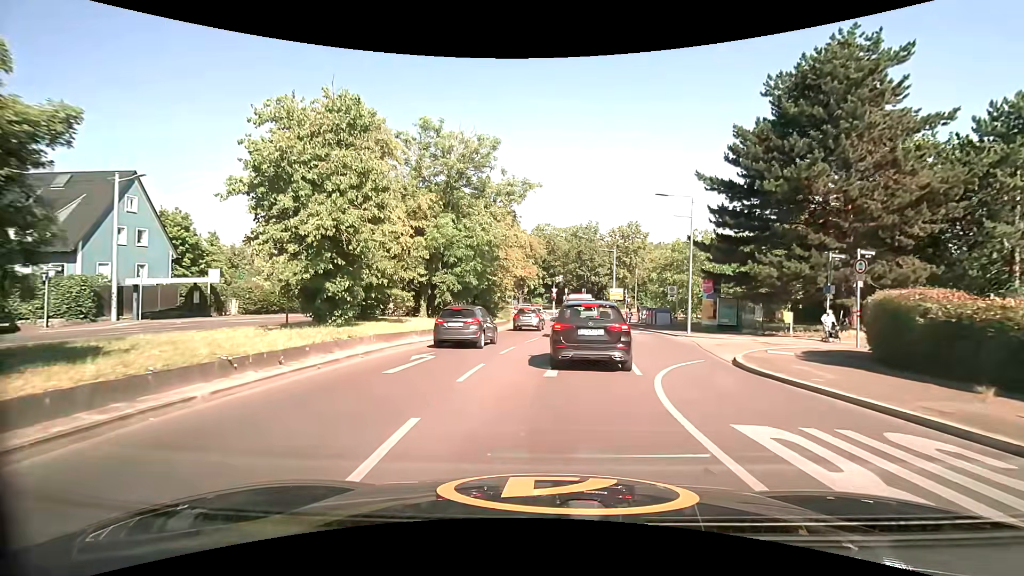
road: secondary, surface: asphalt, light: Day
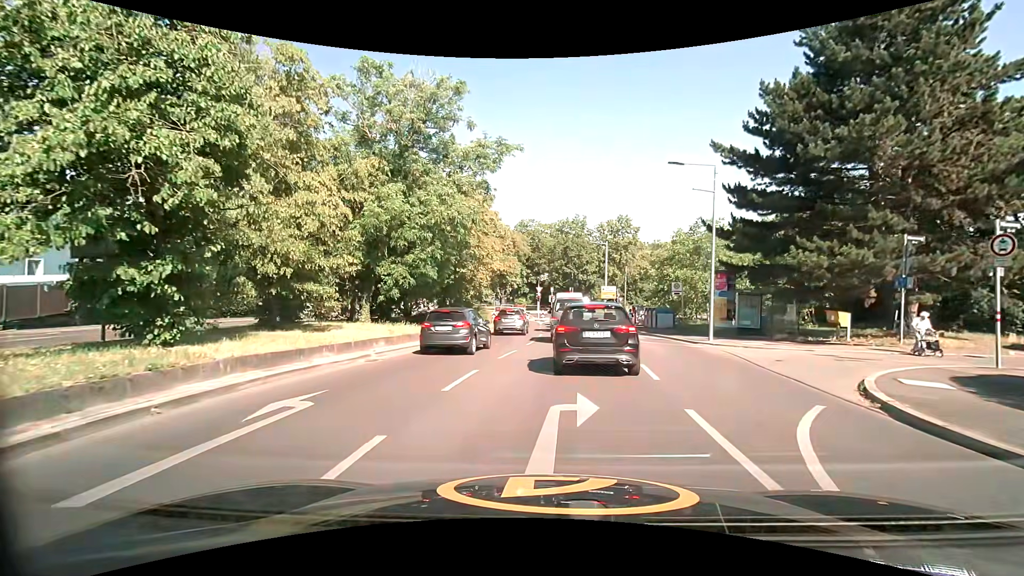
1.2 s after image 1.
(+0.1, +6.5) m; +2°
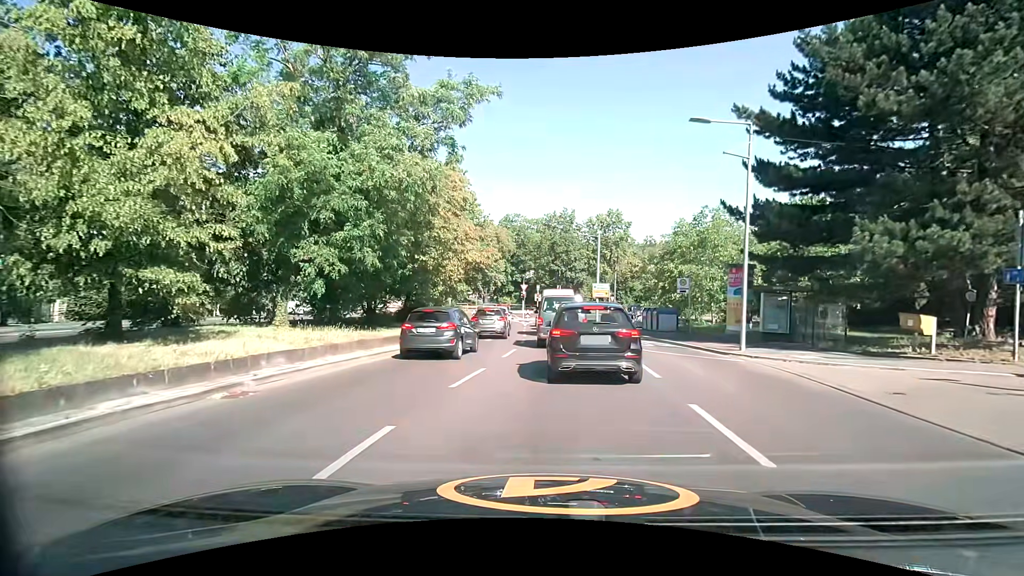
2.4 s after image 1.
(0.0, +5.3) m; +1°
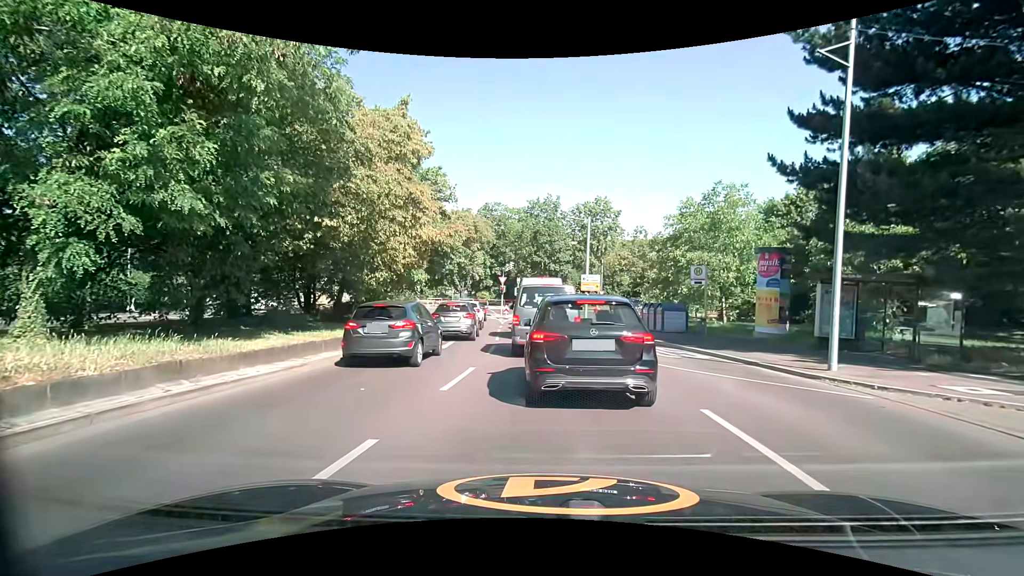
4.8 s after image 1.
(+0.1, +6.5) m; +1°
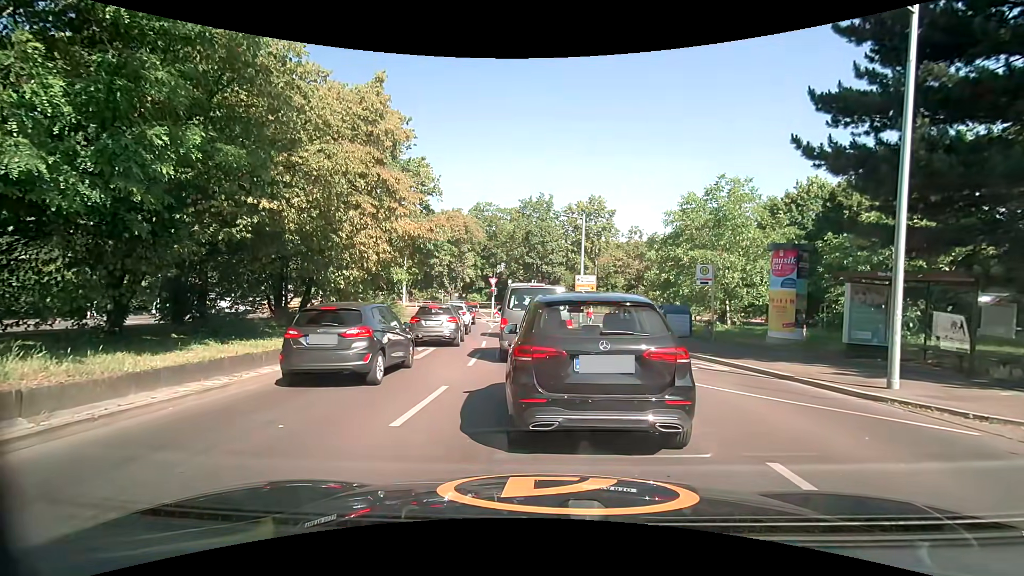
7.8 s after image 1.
(0.0, +2.2) m; 0°
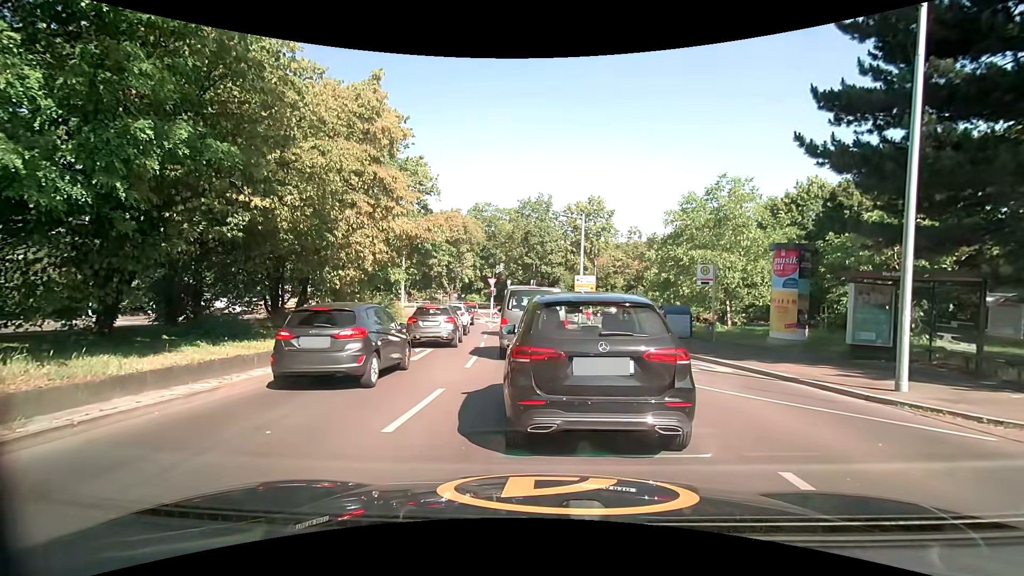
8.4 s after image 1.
(0.0, +0.2) m; 0°
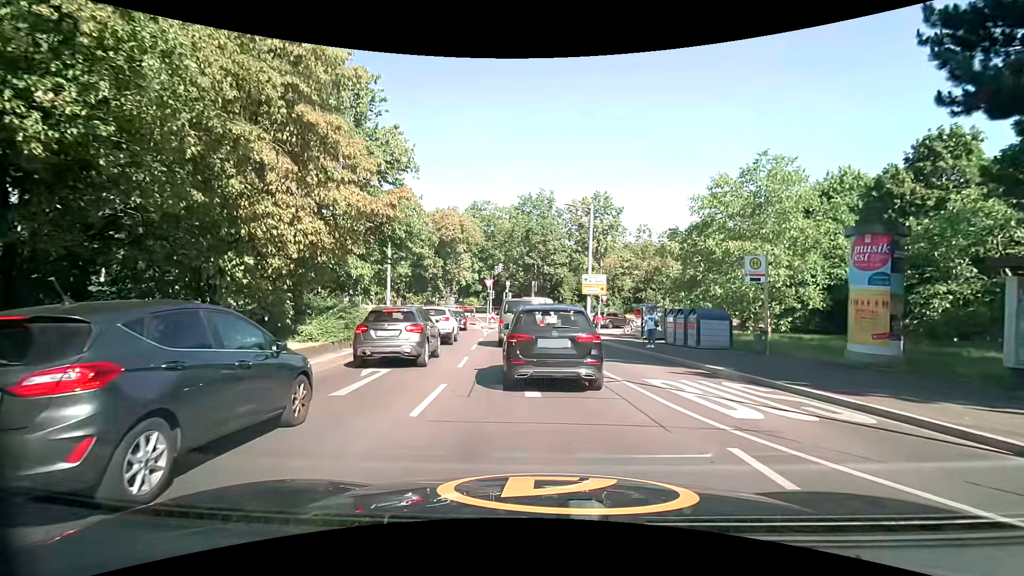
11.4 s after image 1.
(+0.1, +5.5) m; +1°
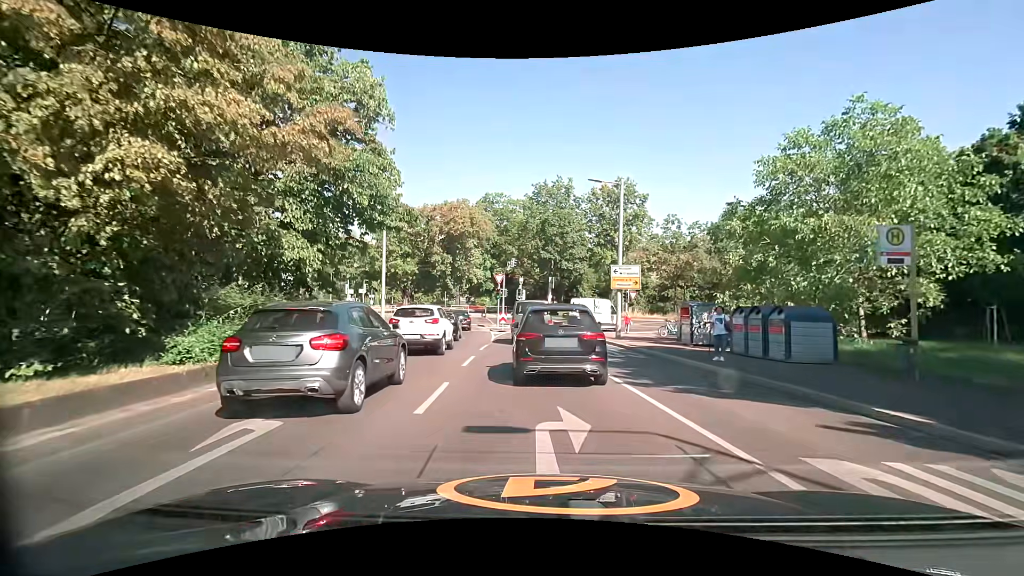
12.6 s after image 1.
(0.0, +6.1) m; -1°
(0, +10) (-1, +20) (0, +30) (+2, +40) (+9, +47) (+18, +51) (+27, +53) (+37, +54) (+47, +55) (+57, +56) m
